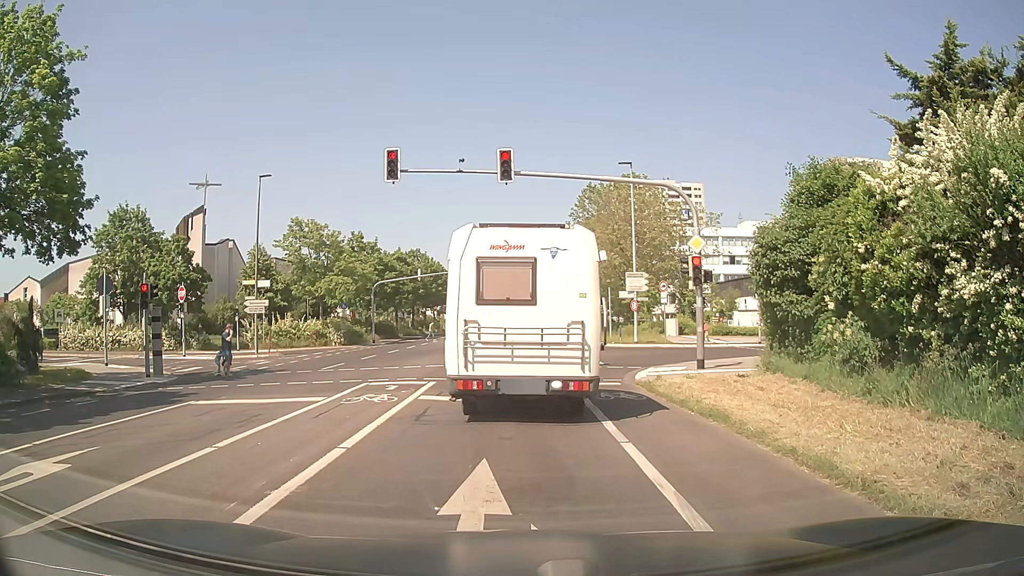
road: secondary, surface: asphalt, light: Day
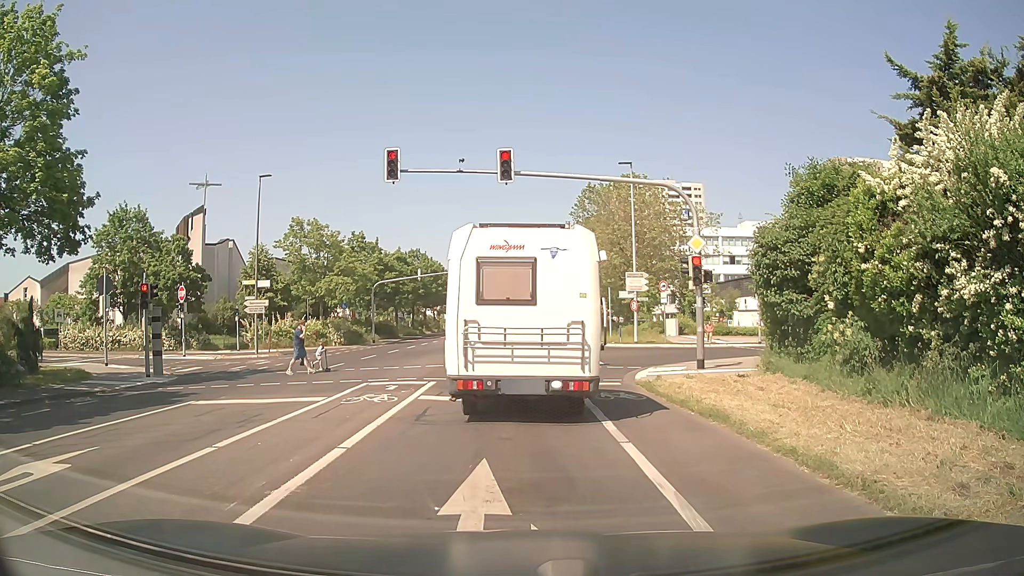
(0.0, 0.0) m; 0°
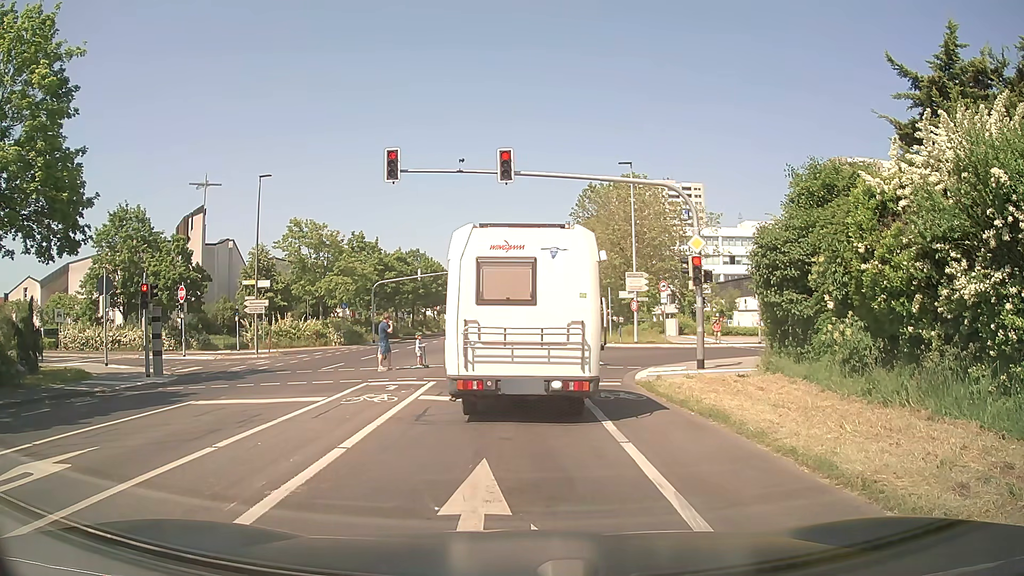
(0.0, 0.0) m; 0°
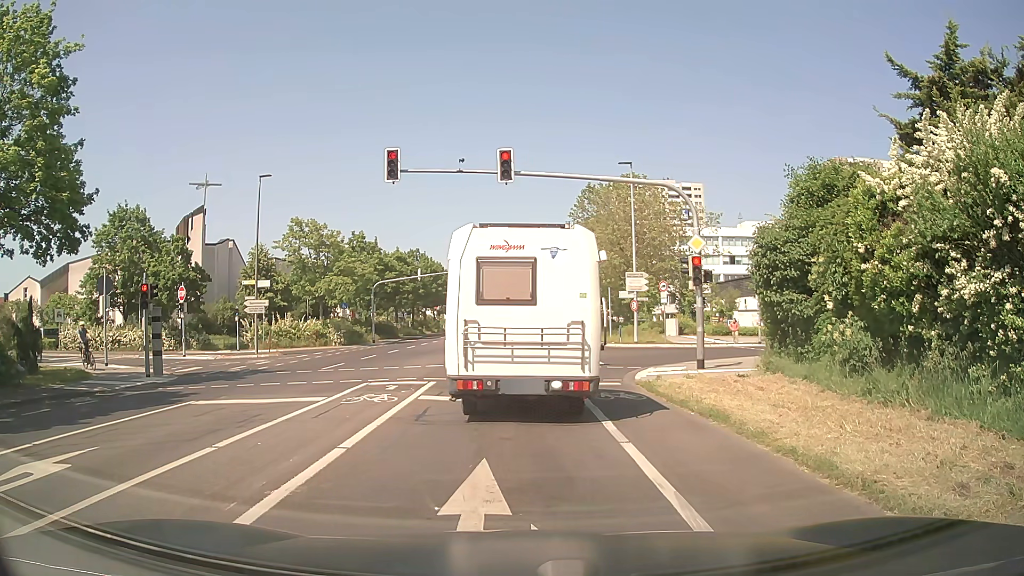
(0.0, 0.0) m; 0°
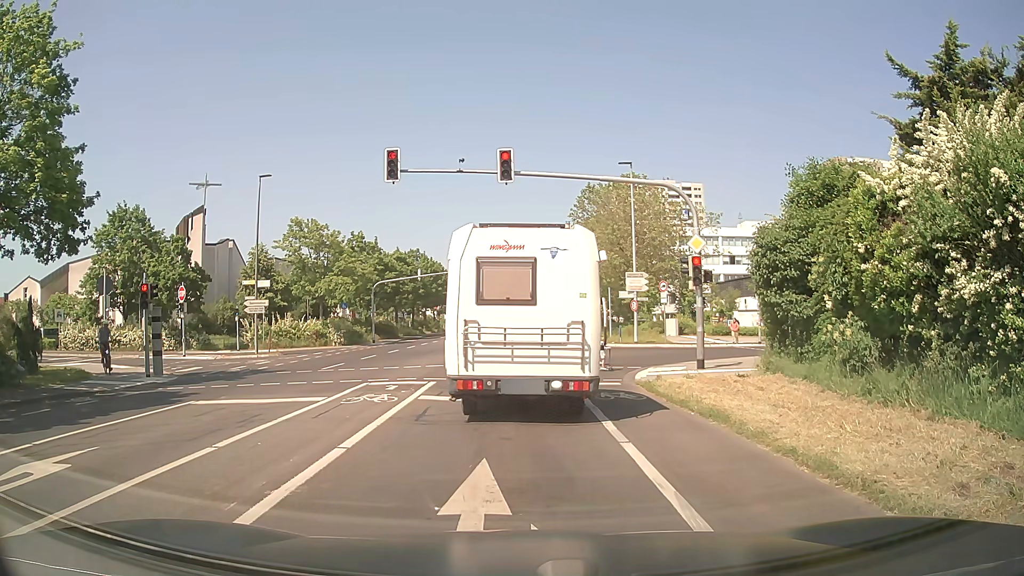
(0.0, 0.0) m; 0°
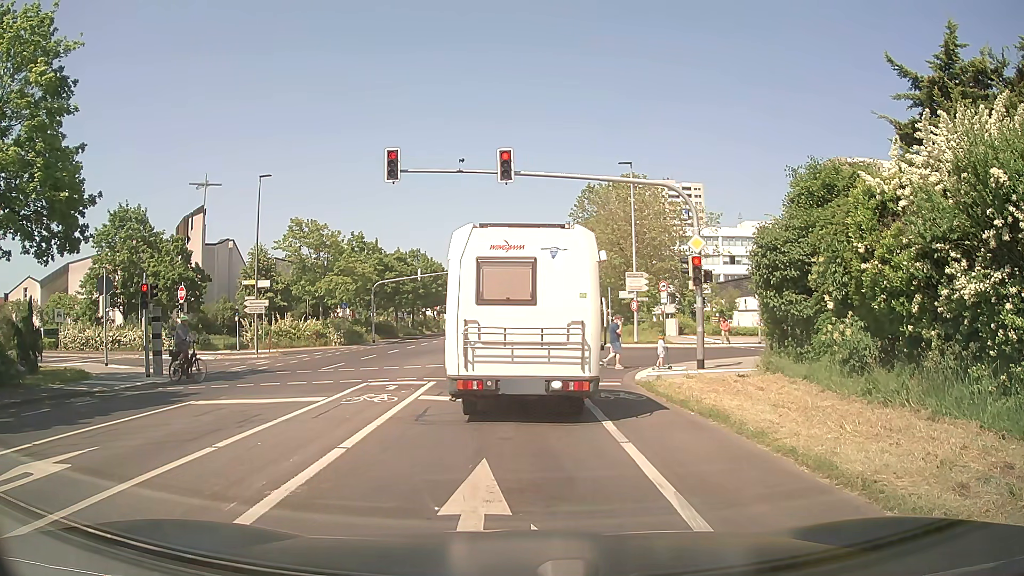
(0.0, 0.0) m; 0°
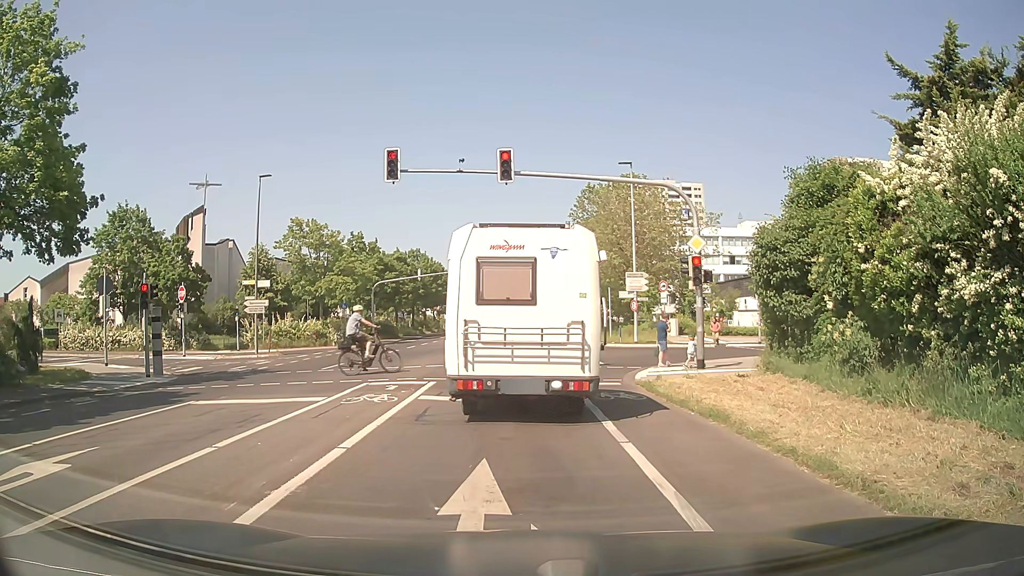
(0.0, 0.0) m; 0°
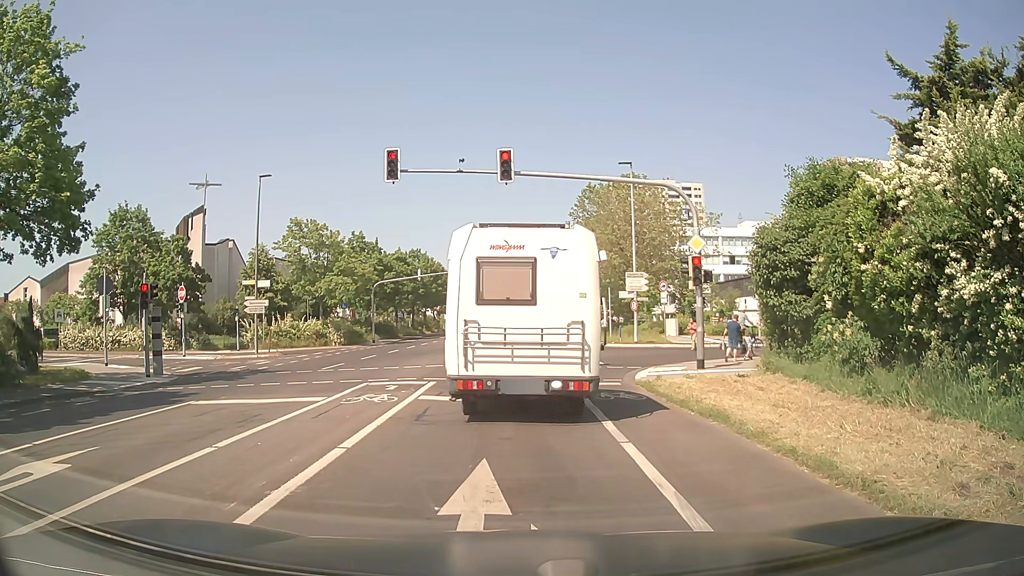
(0.0, 0.0) m; 0°
(0, +10) (0, +20) (0, +30) (0, +40) (0, +50) (-1, +60) (-1, +70) (-1, +80) (-1, +90) (-1, +100) m
